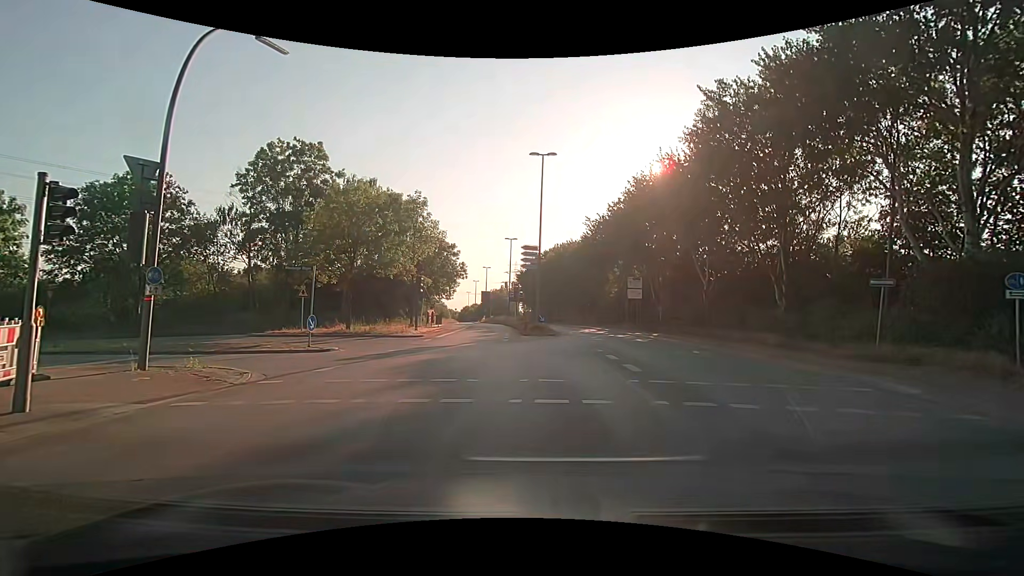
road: secondary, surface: asphalt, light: Day
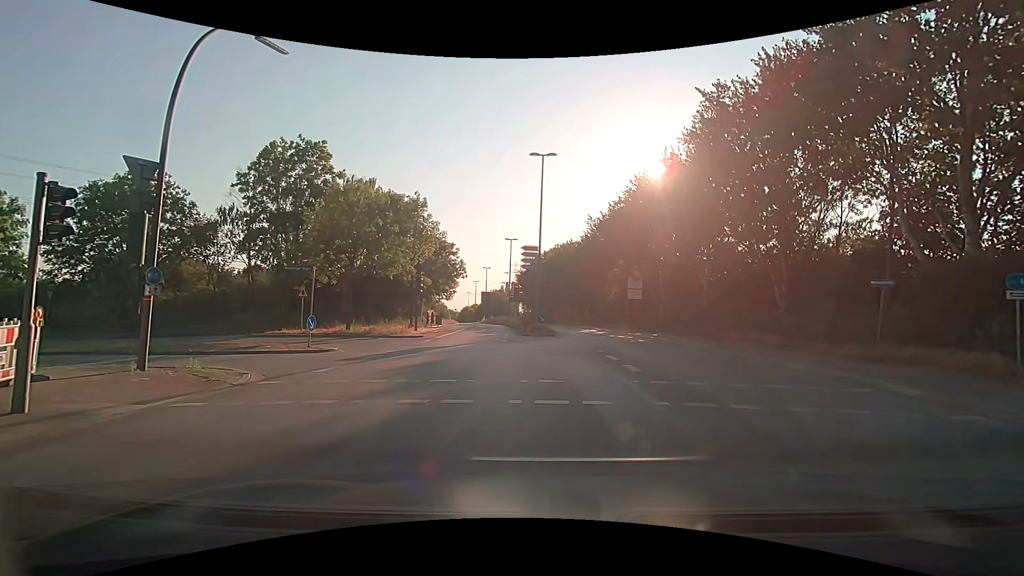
(0.0, +0.1) m; 0°
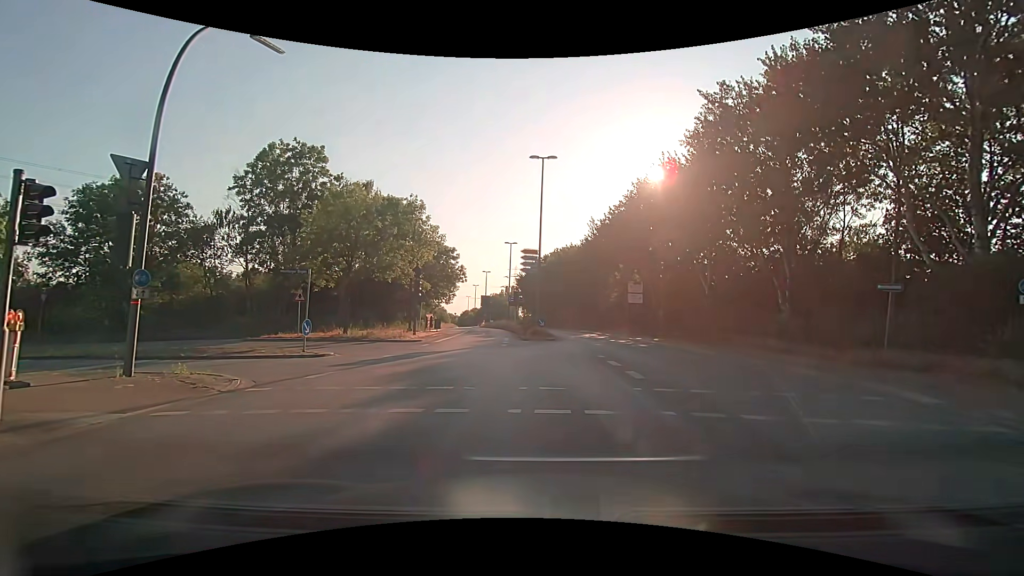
(0.0, +0.4) m; 0°
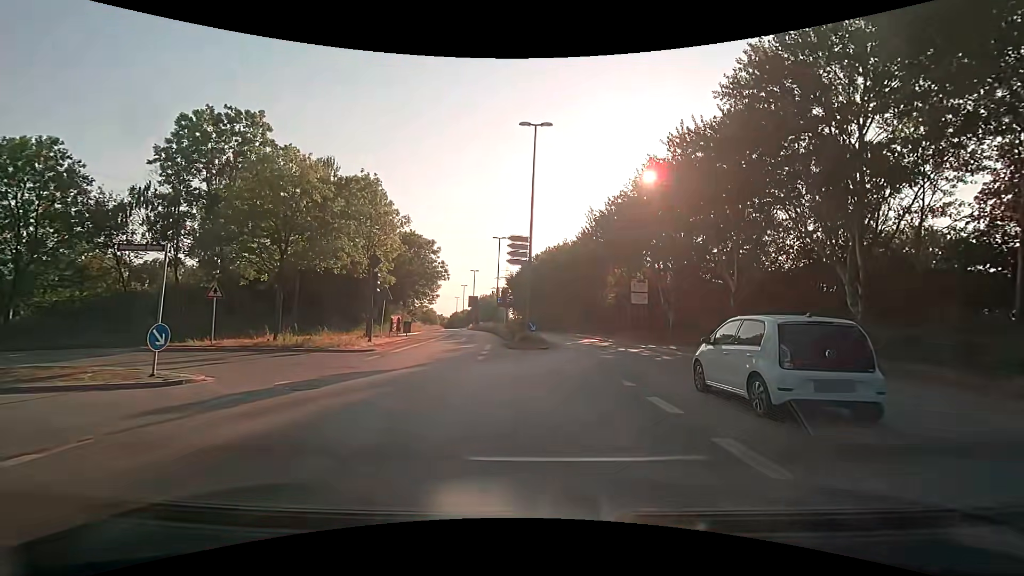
(+0.2, +6.9) m; +2°
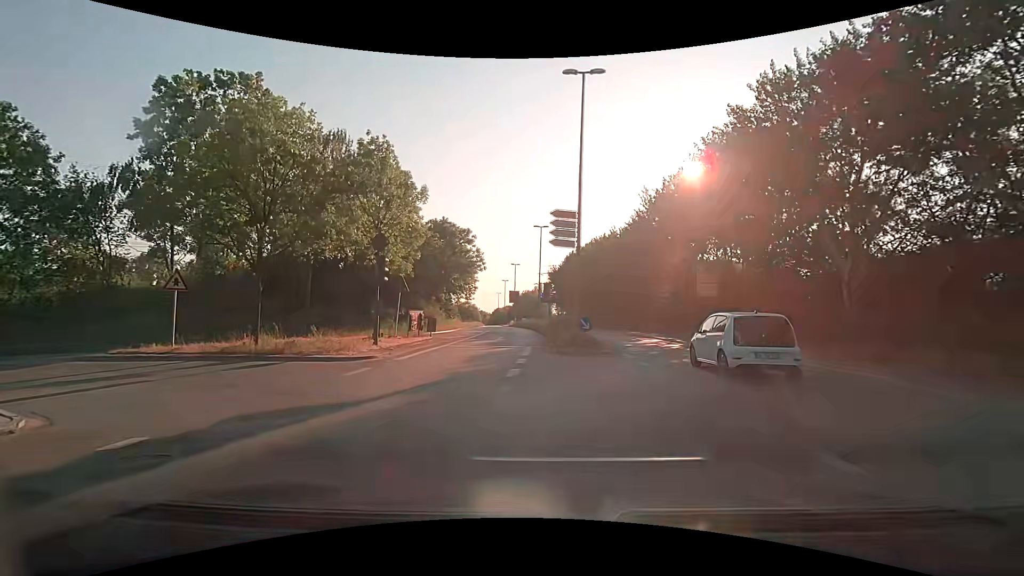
(-0.1, +5.7) m; -4°
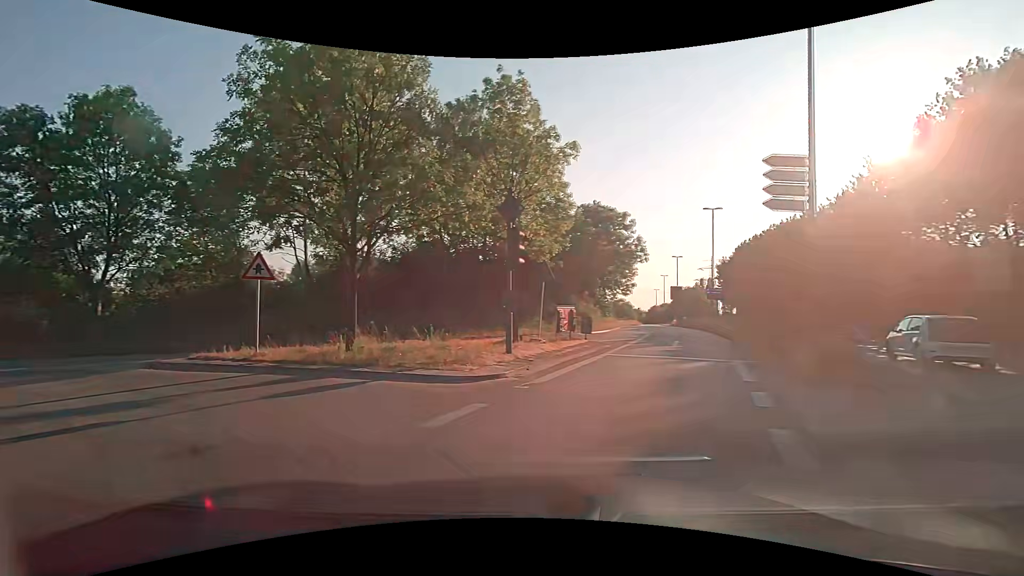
(-0.8, +6.1) m; -18°
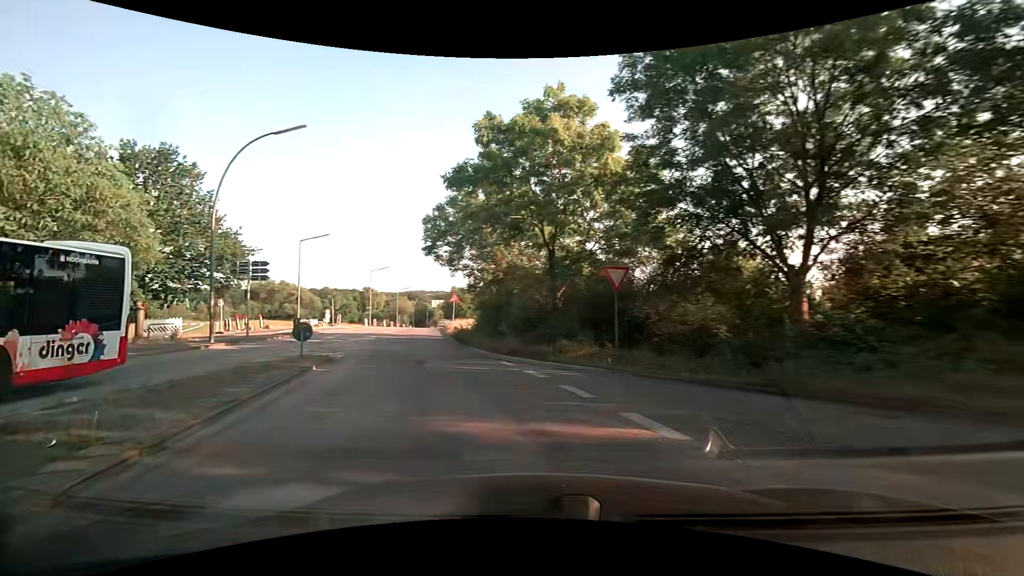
(-7.1, +10.4) m; -69°
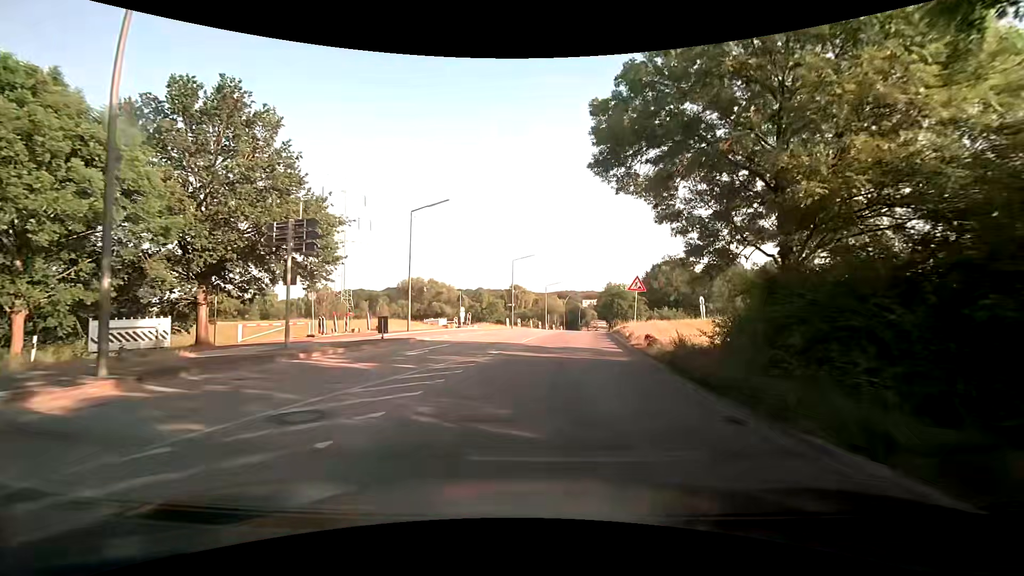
(-3.3, +16.1) m; -16°
(0, +10) (+1, +20) (+2, +30) (+3, +40) (+5, +50) (+6, +60) (+8, +69) (+9, +79) (+11, +89) (+12, +99) m
